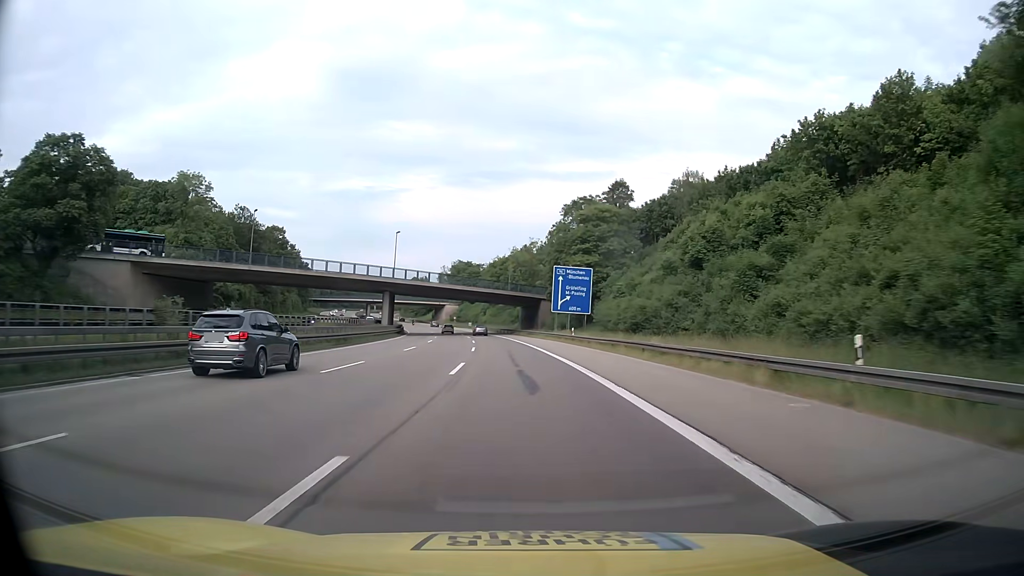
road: motorway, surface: asphalt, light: Day
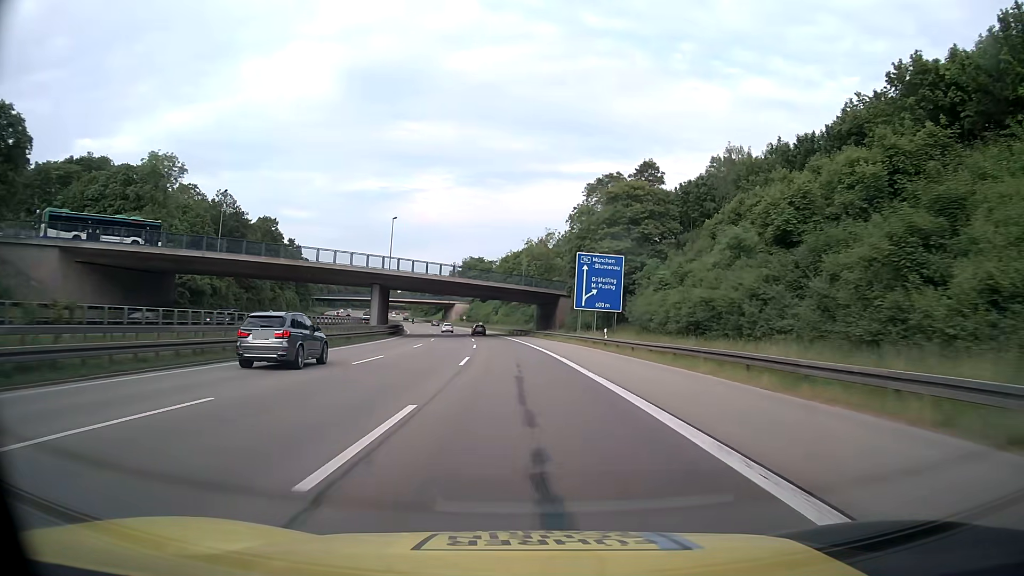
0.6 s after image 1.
(-0.1, +13.7) m; -1°
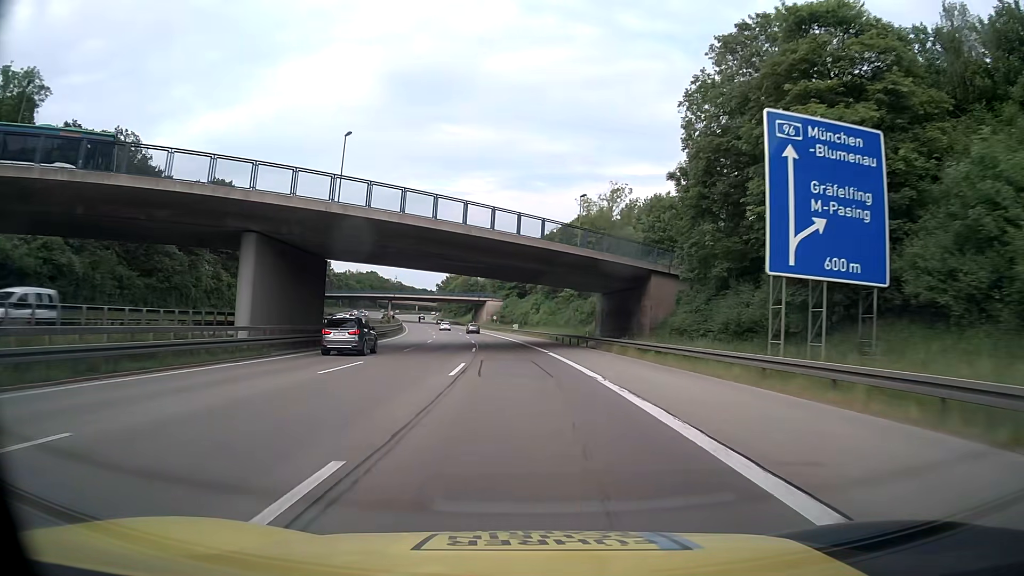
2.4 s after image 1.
(-1.3, +41.1) m; -4°
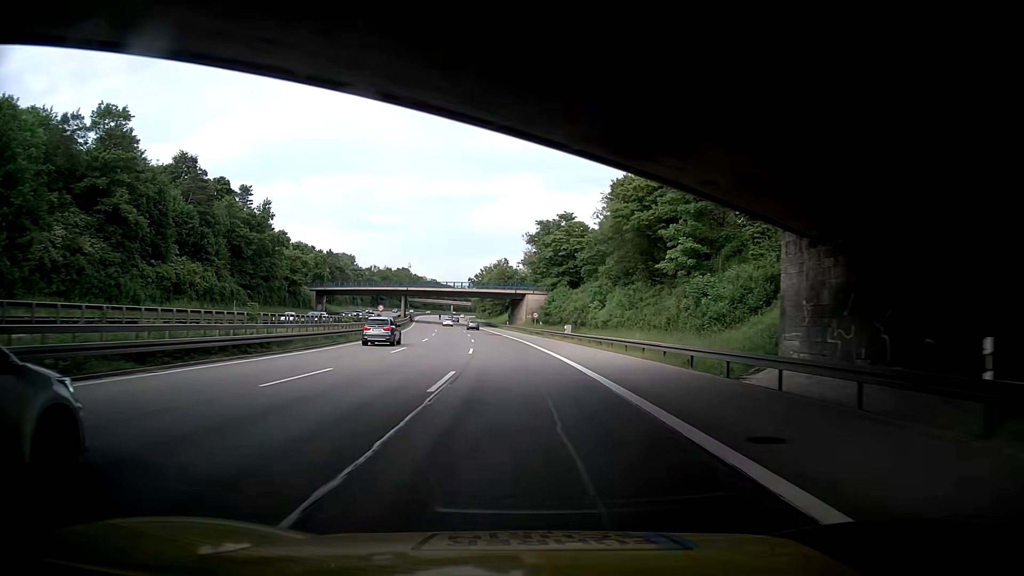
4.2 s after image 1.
(-1.3, +41.1) m; -4°
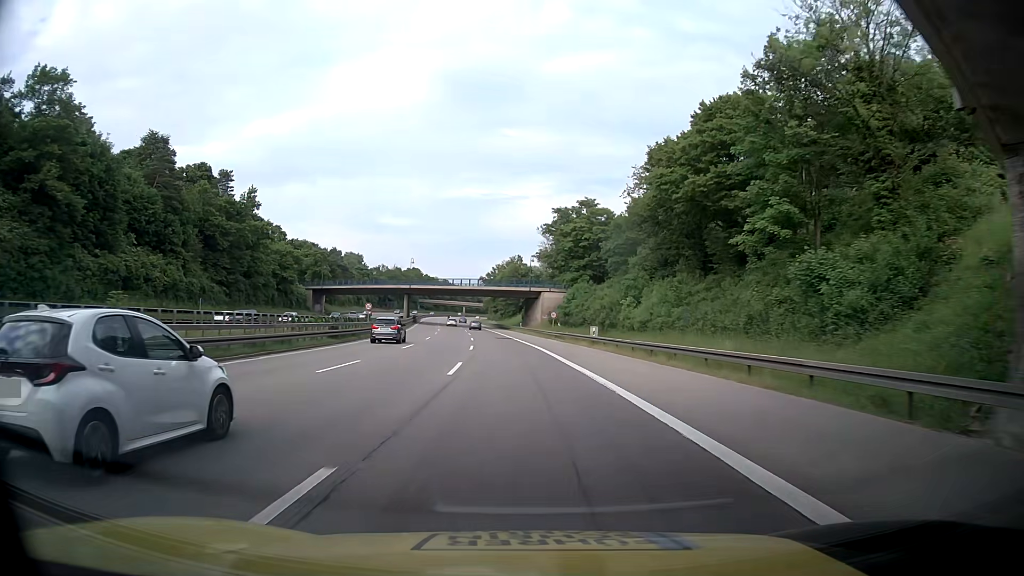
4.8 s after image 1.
(0.0, +13.7) m; -1°
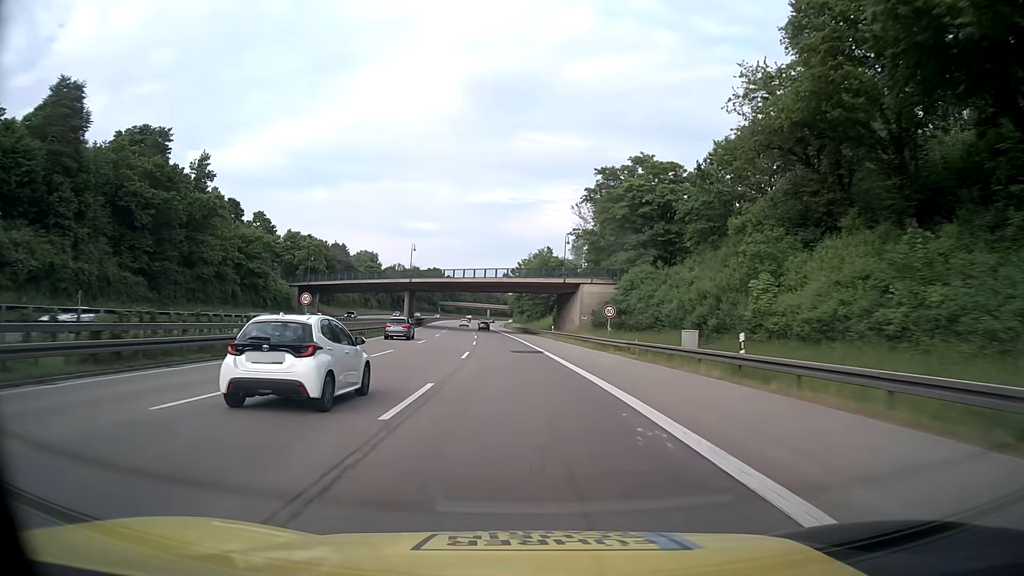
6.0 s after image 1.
(-0.5, +27.4) m; -3°
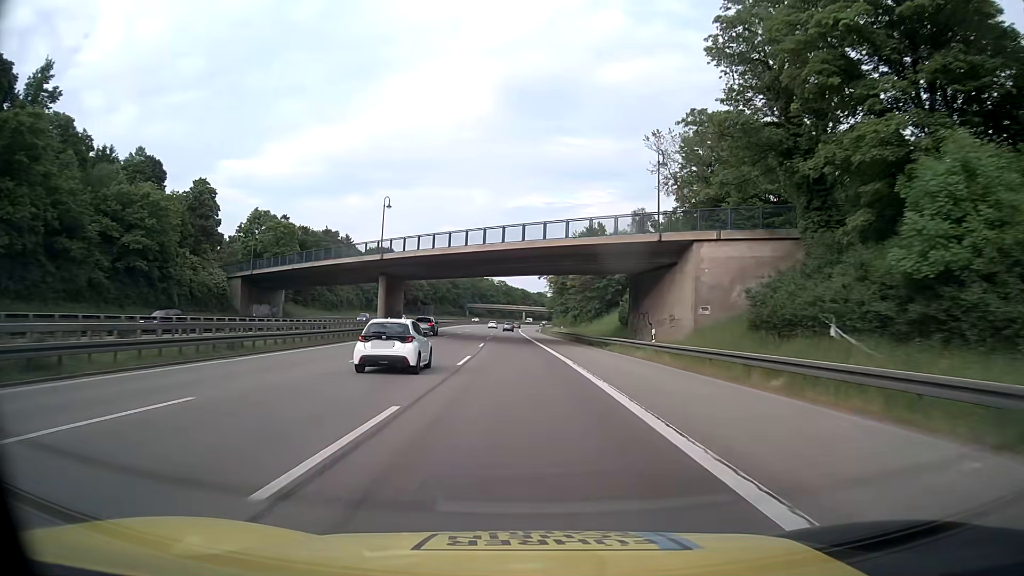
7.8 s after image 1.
(-1.1, +41.0) m; -3°
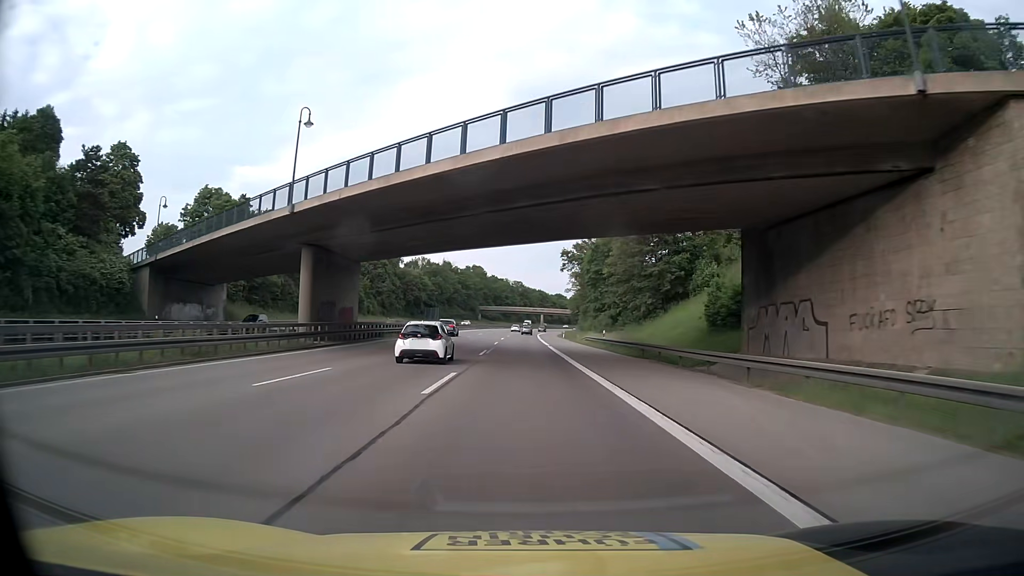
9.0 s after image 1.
(-0.4, +27.3) m; -1°
(0, +10) (0, +20) (0, +30) (0, +40) (-1, +50) (-1, +60) (-1, +70) (-1, +80) (-1, +90) (-1, +100) m
